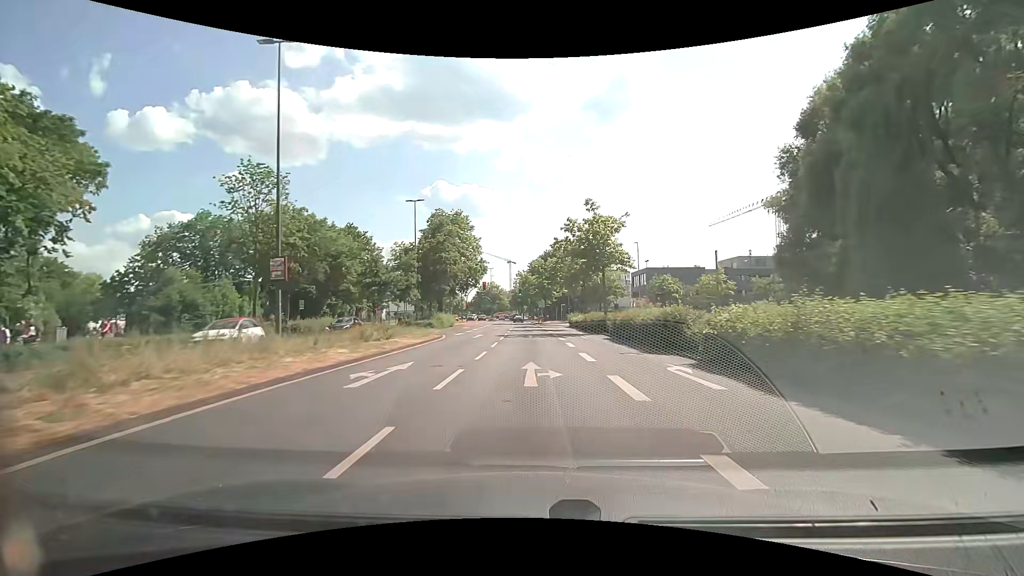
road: primary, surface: asphalt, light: Day
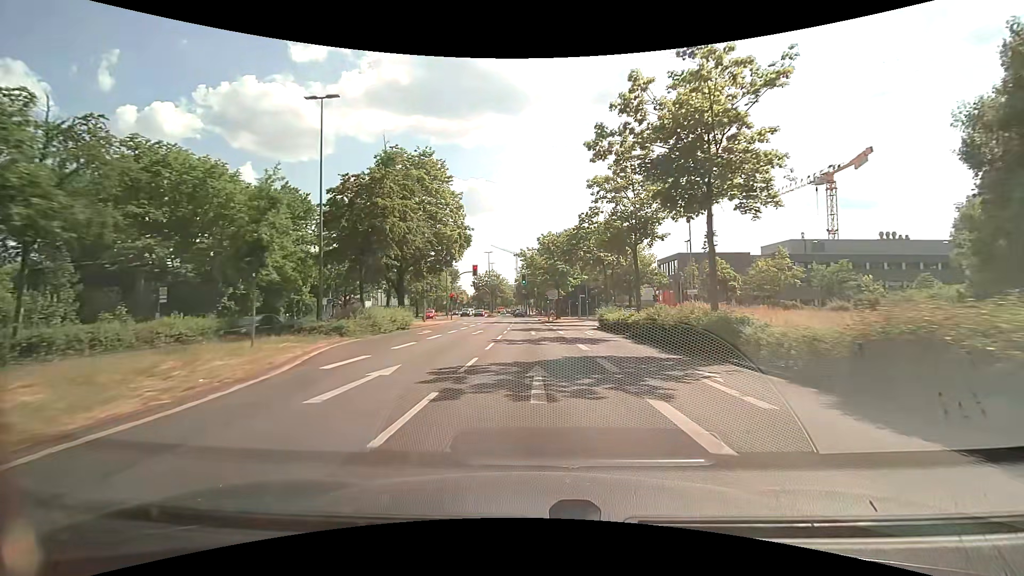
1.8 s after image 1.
(-0.2, +22.0) m; 0°
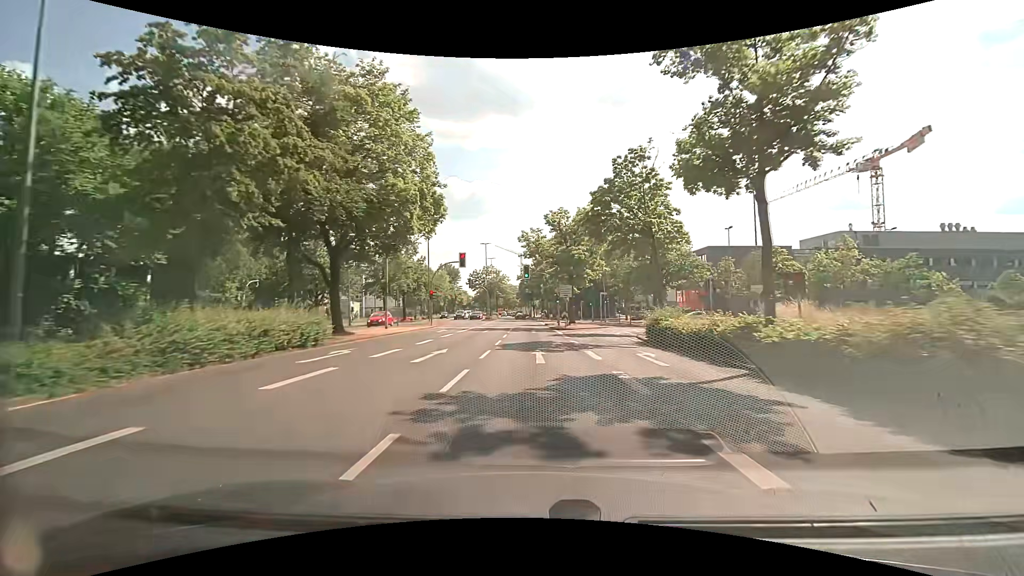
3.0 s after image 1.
(-0.2, +14.6) m; -1°
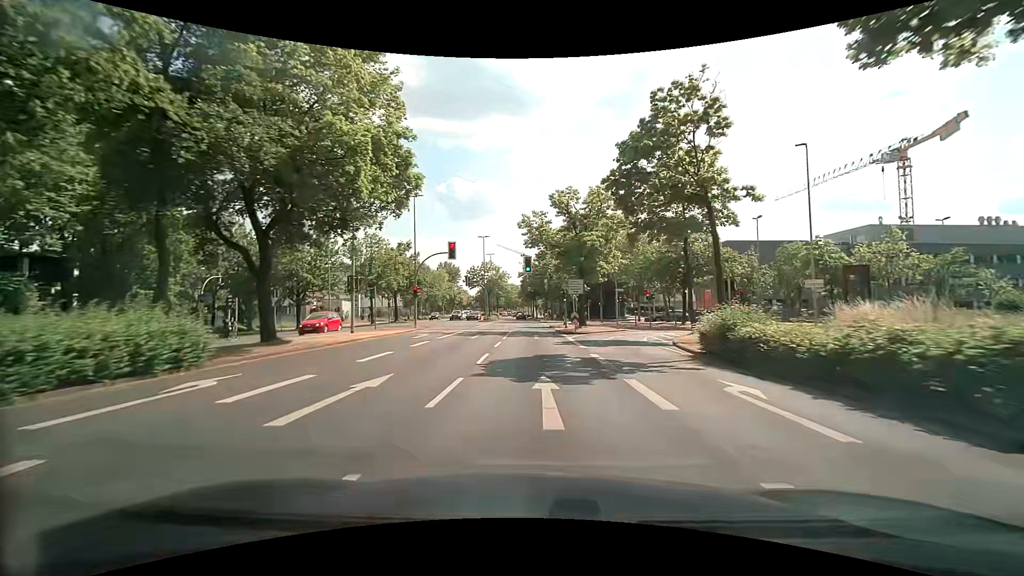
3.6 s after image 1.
(-0.1, +7.3) m; -1°
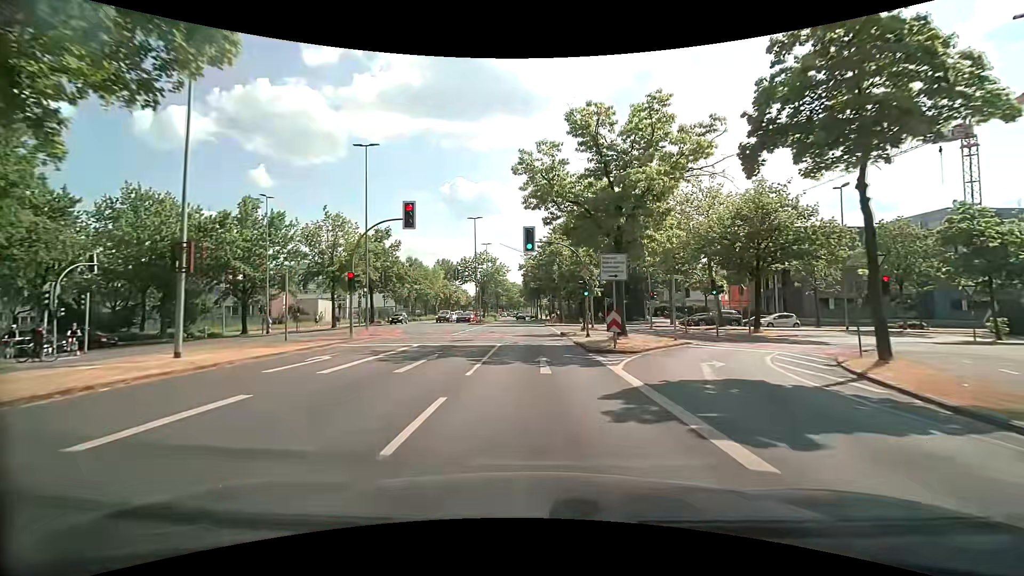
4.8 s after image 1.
(-0.1, +14.6) m; 0°
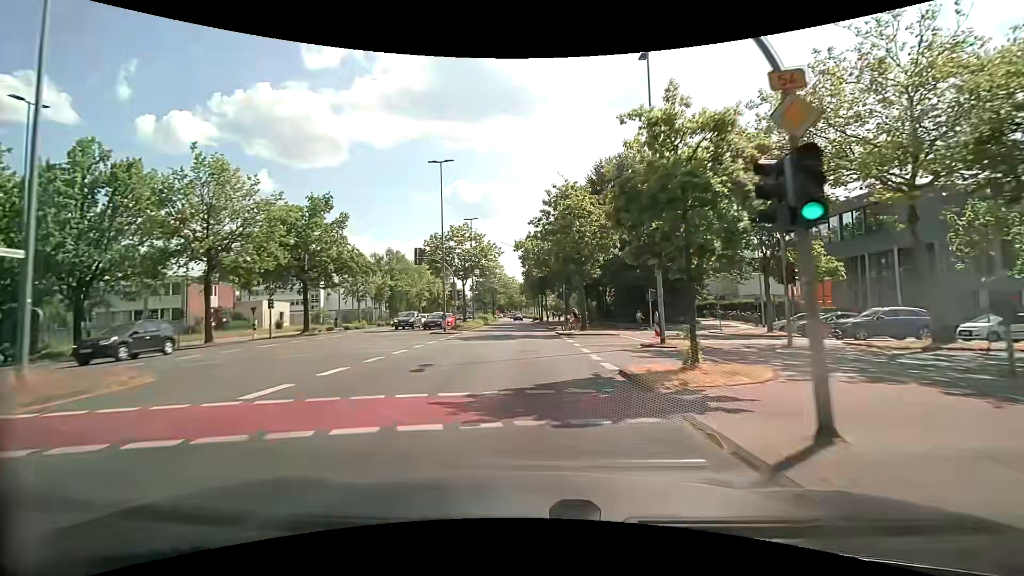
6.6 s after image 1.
(-0.2, +21.9) m; -1°
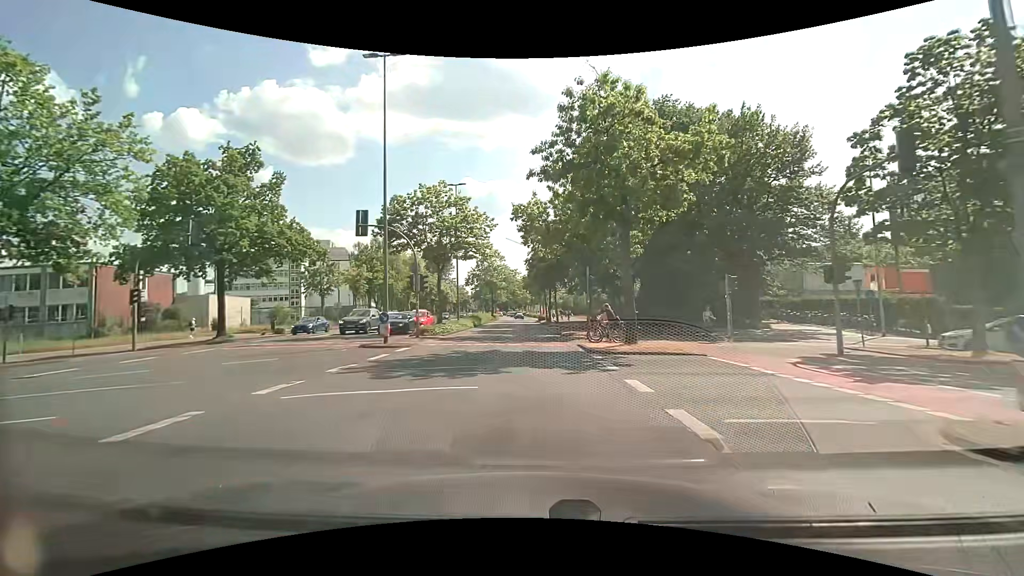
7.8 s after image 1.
(0.0, +14.6) m; -1°
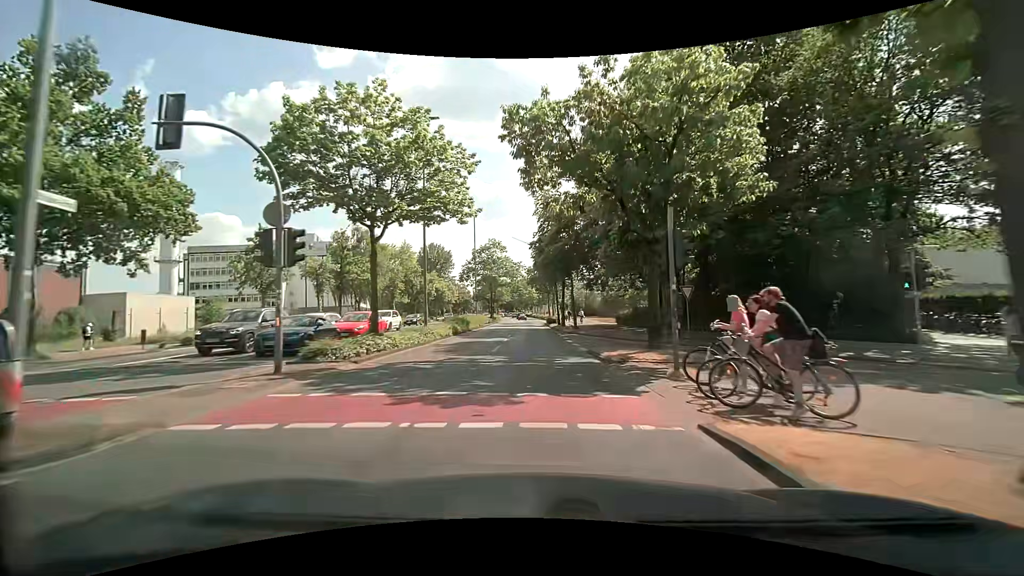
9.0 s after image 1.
(0.0, +14.6) m; 0°
(0, +10) (0, +20) (0, +30) (0, +40) (0, +50) (0, +60) (0, +70) (0, +80) (-1, +90) (-1, +100) m
